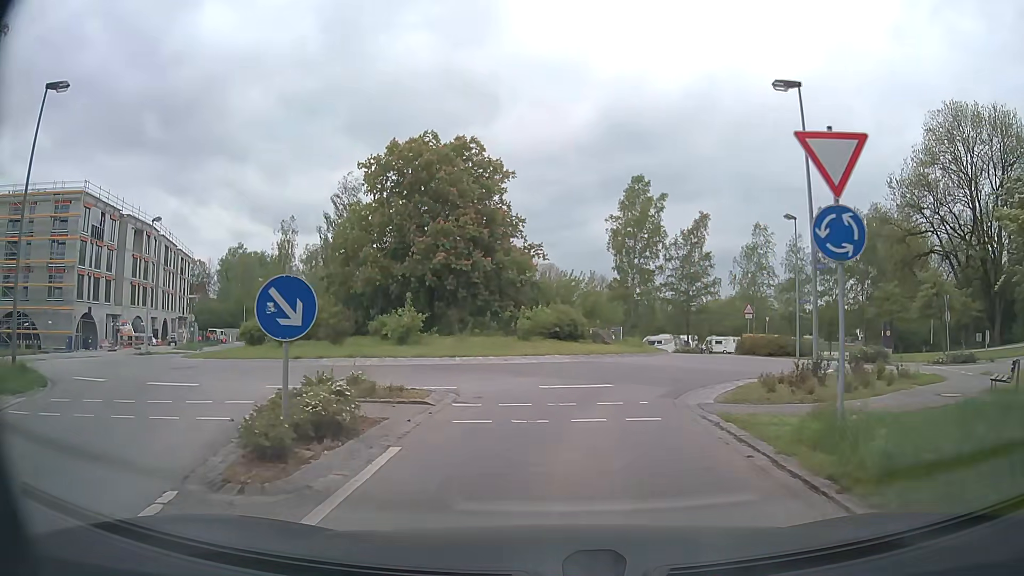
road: residential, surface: paved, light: Day
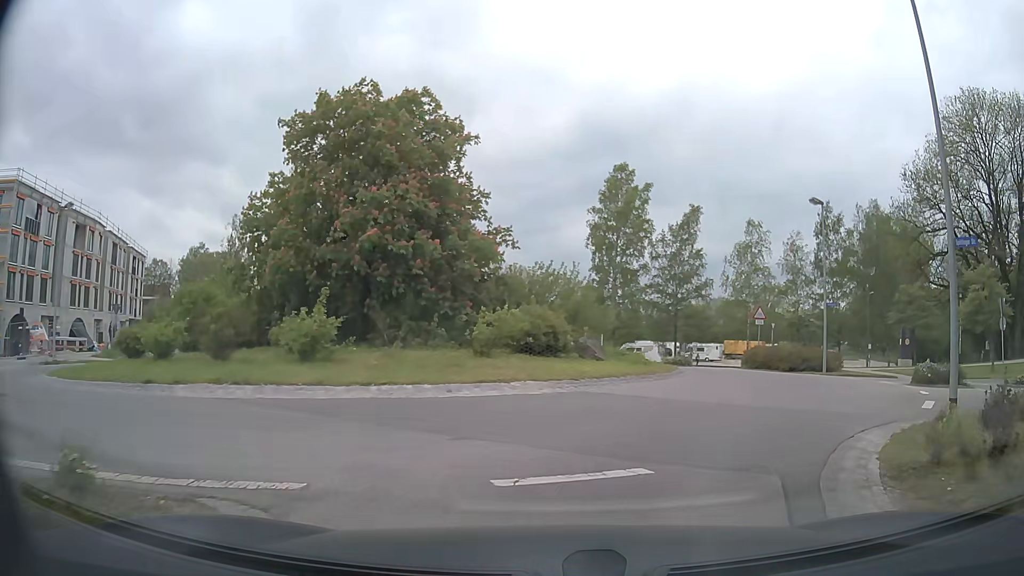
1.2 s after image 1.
(0.0, +7.1) m; +2°
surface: asphalt
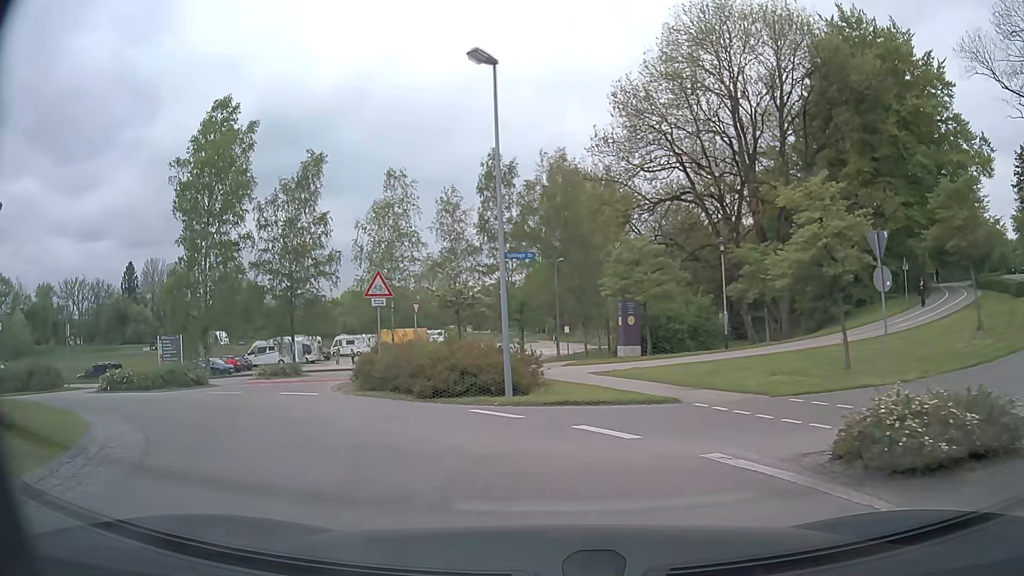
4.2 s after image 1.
(+5.2, +14.6) m; +28°
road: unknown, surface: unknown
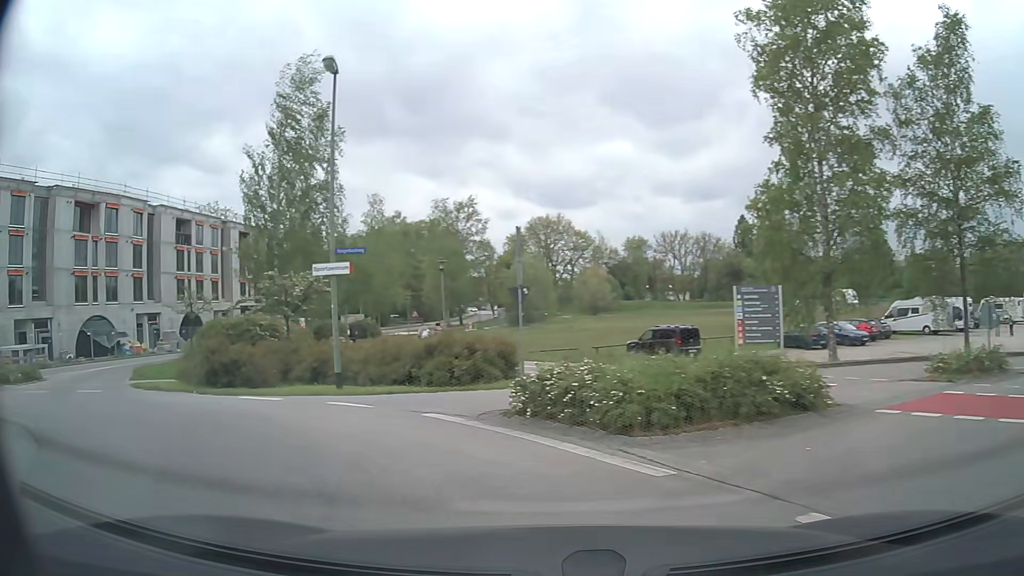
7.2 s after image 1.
(-5.8, +14.7) m; -52°
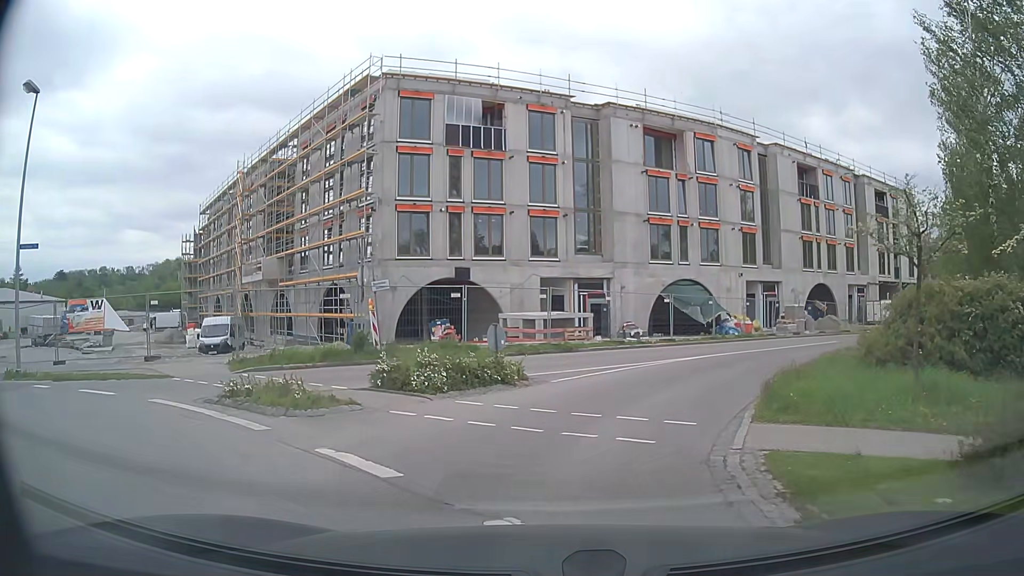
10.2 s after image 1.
(-8.8, +13.9) m; -53°
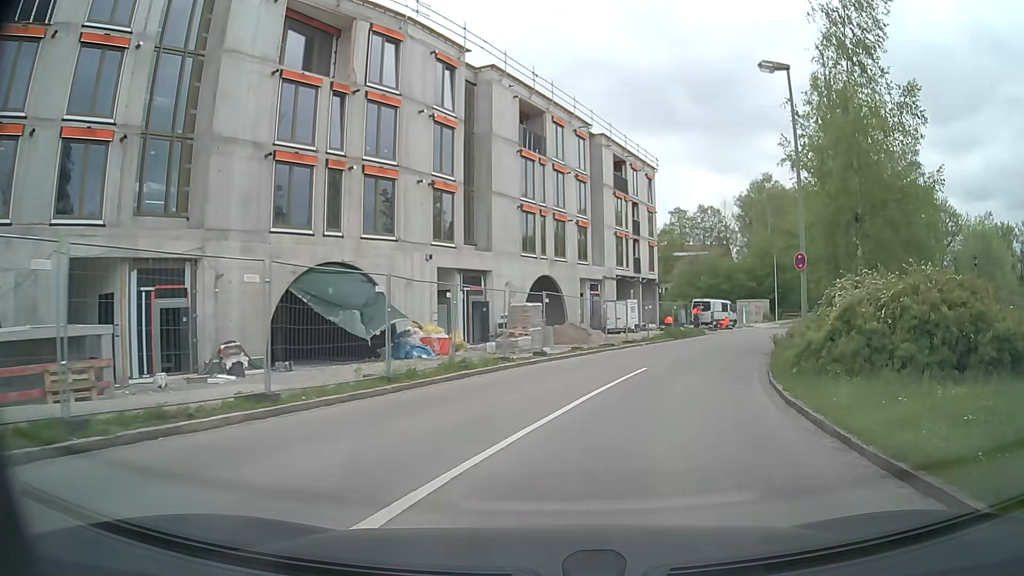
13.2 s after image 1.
(+3.5, +18.9) m; +28°
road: residential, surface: asphalt
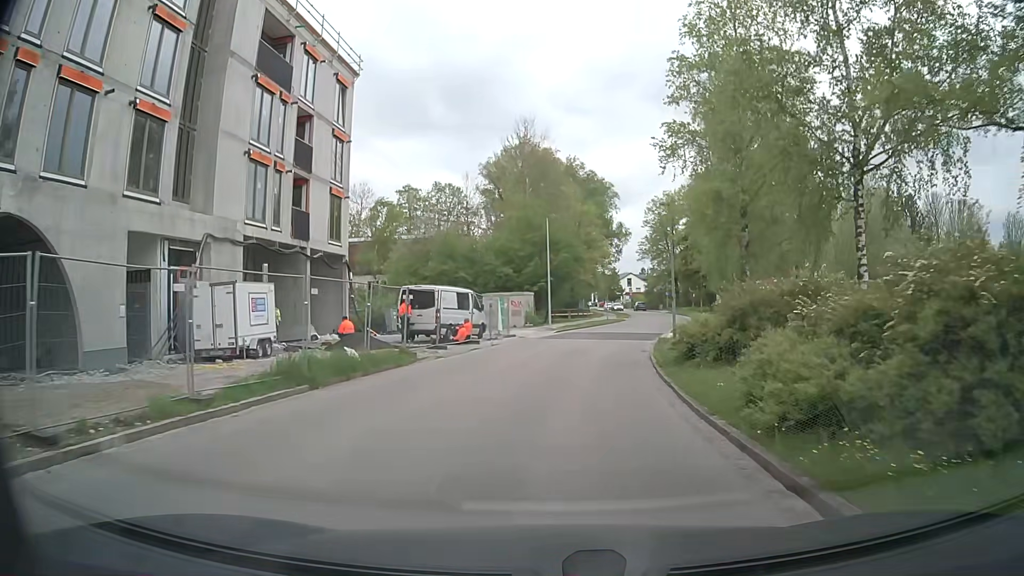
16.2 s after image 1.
(+6.2, +25.7) m; +22°
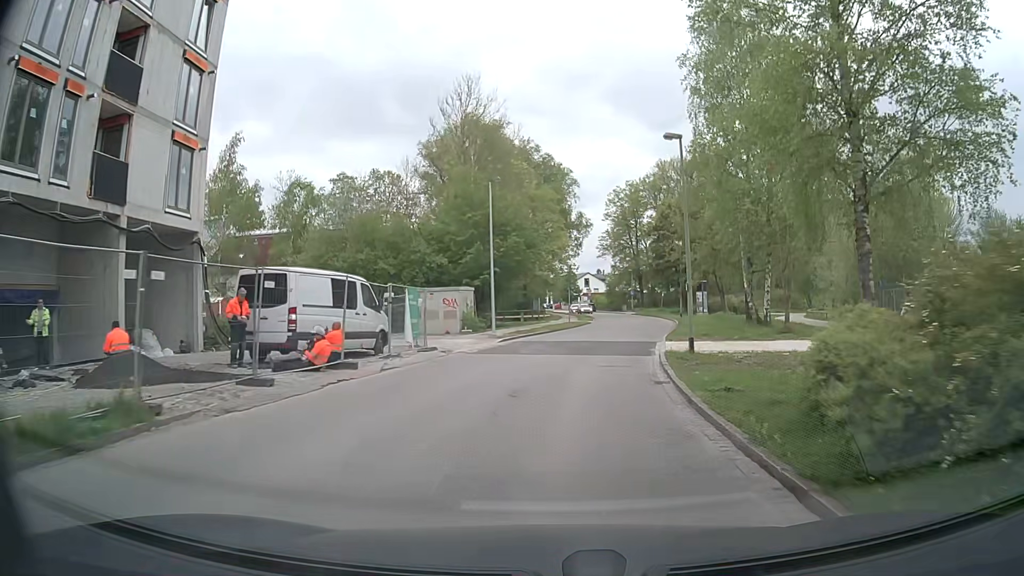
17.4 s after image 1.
(+0.4, +11.9) m; +4°
(0, +10) (+1, +20) (+3, +30) (+5, +40) (+7, +49) (+9, +59) (+10, +69) (+10, +79) (+9, +89) (+9, +99) m
